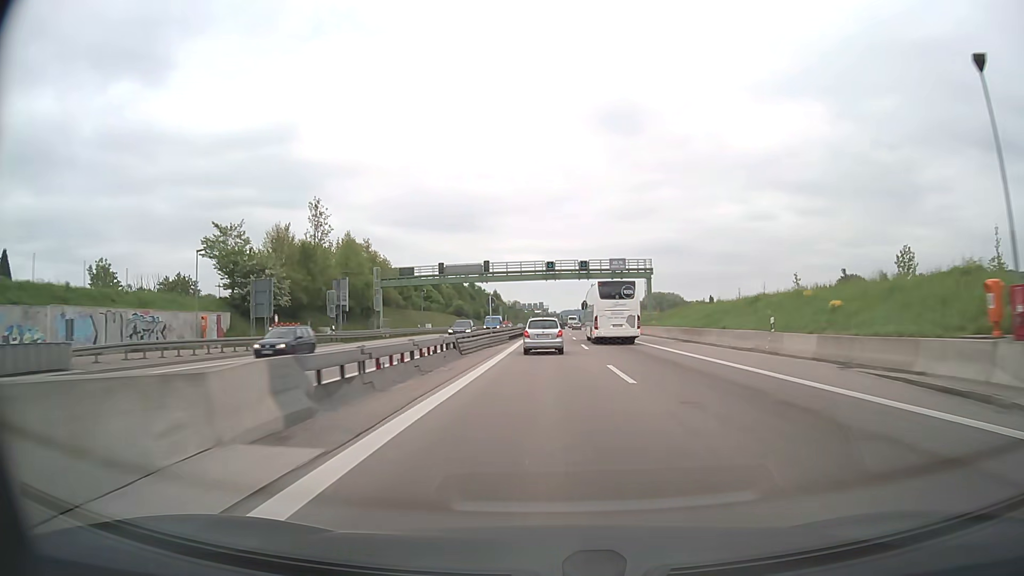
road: motorway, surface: asphalt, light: Day
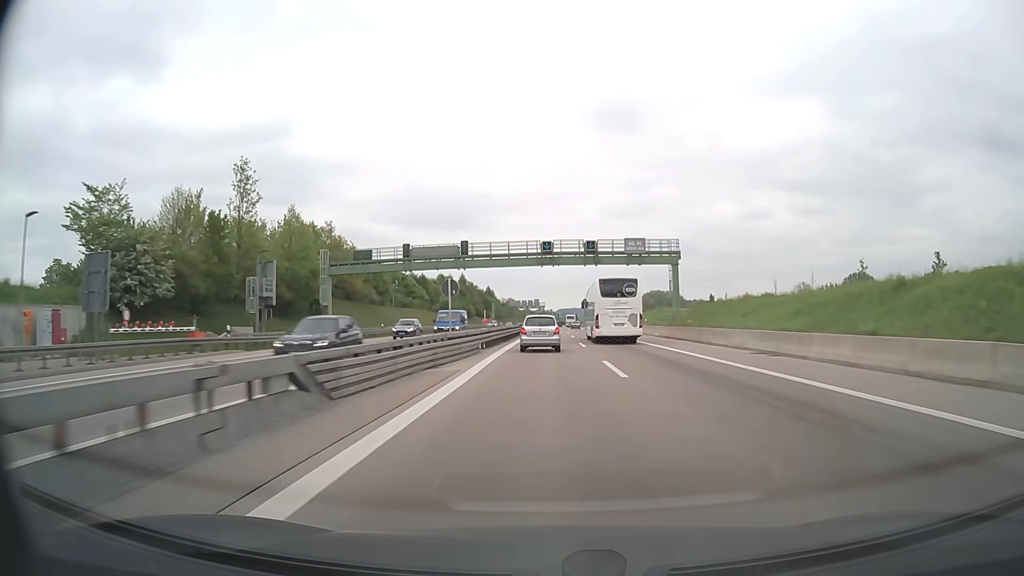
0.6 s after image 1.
(0.0, +17.1) m; 0°
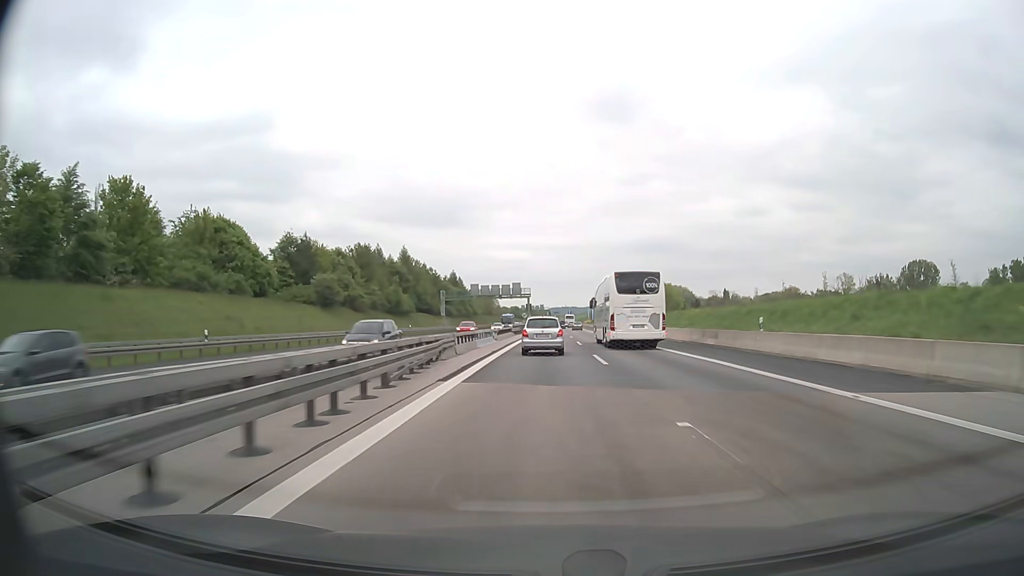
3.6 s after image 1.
(+0.9, +85.7) m; +1°
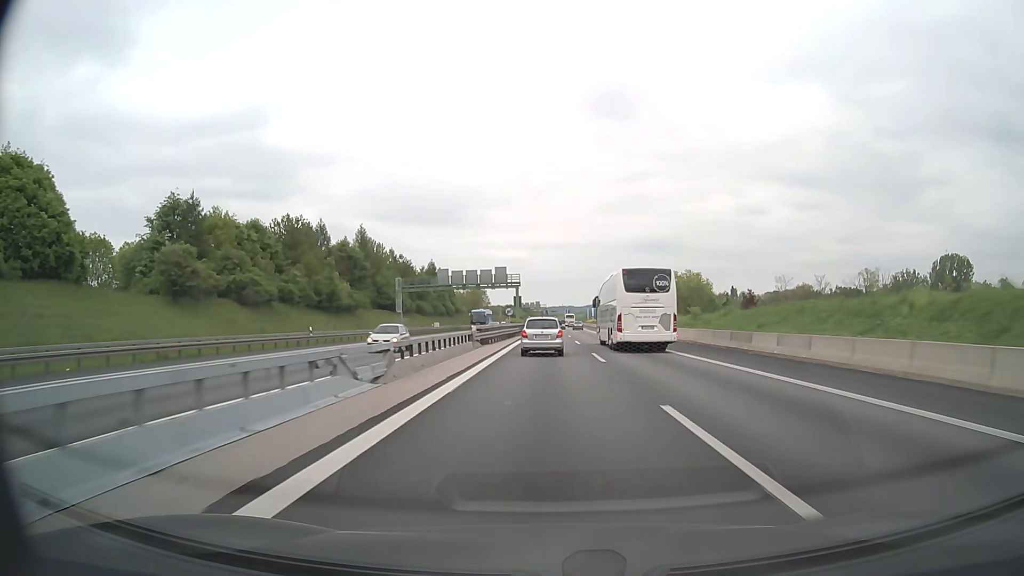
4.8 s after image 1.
(+0.1, +34.1) m; 0°
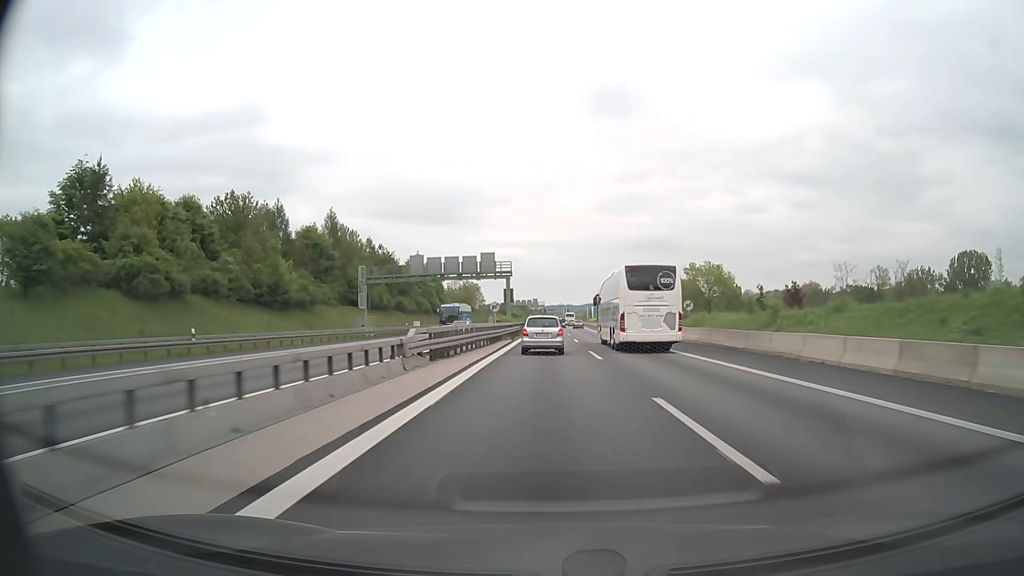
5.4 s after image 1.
(0.0, +17.0) m; 0°
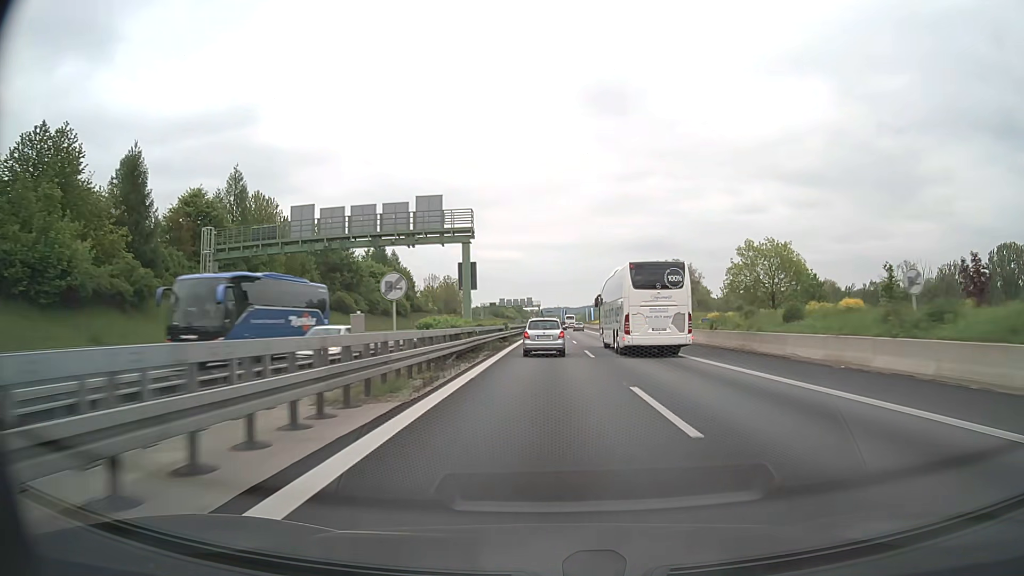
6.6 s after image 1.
(+0.1, +33.7) m; 0°
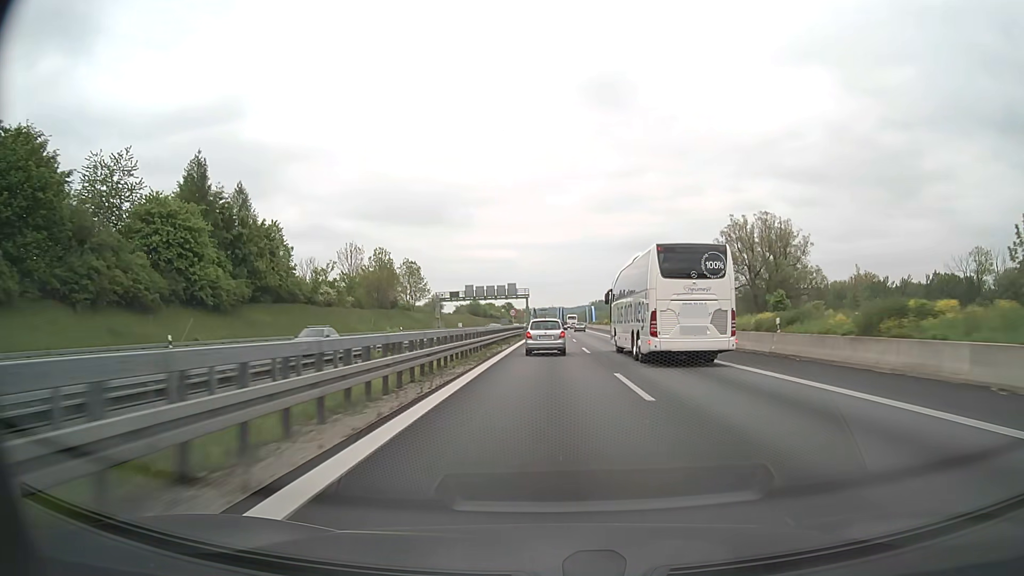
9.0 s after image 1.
(+0.4, +68.3) m; +1°
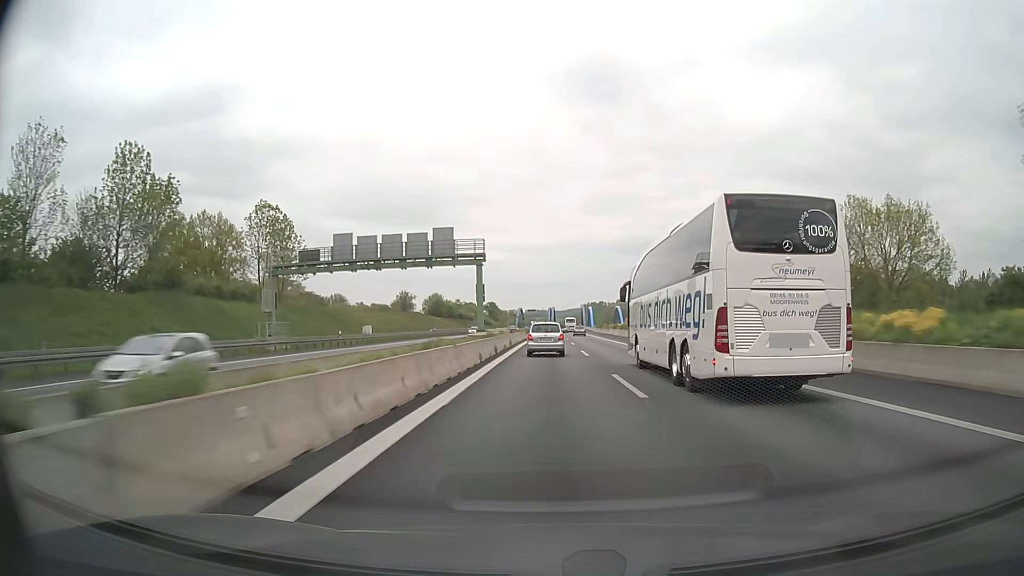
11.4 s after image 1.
(+0.5, +71.5) m; +1°
(0, +10) (0, +20) (0, +30) (0, +40) (0, +50) (0, +60) (0, +70) (0, +80) (+1, +90) (+1, +100) m
